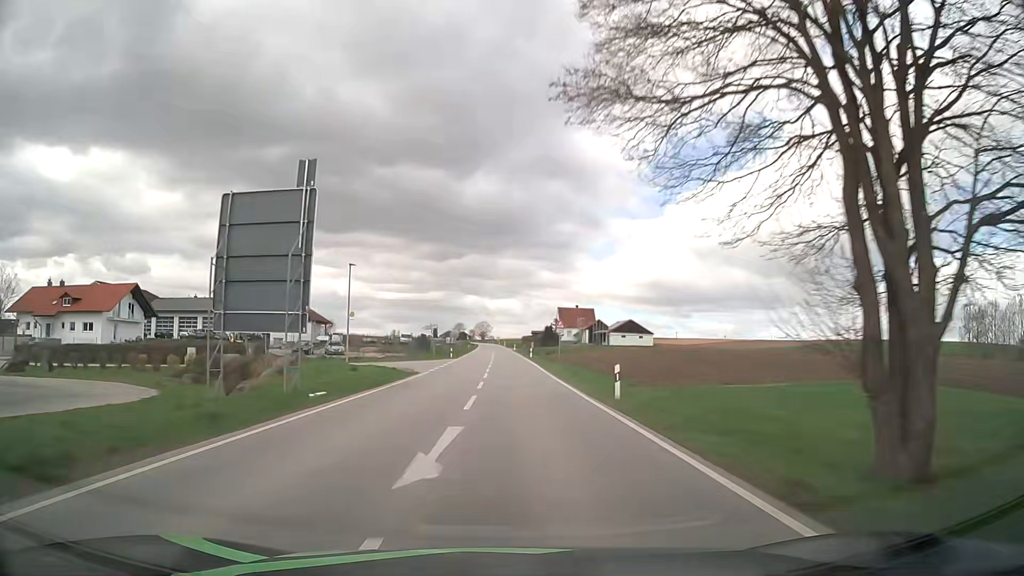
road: secondary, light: Day
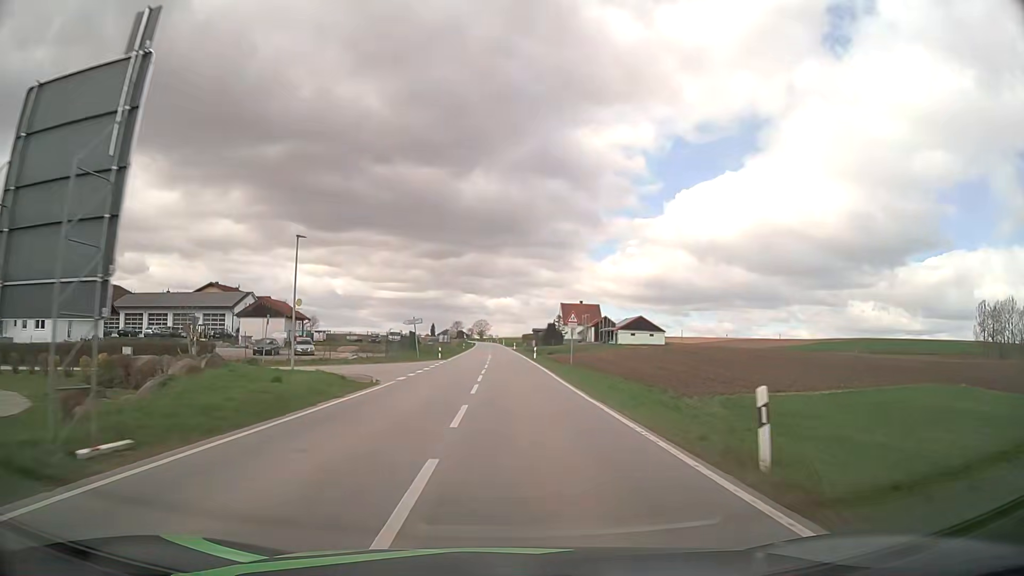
(0.0, +10.6) m; 0°
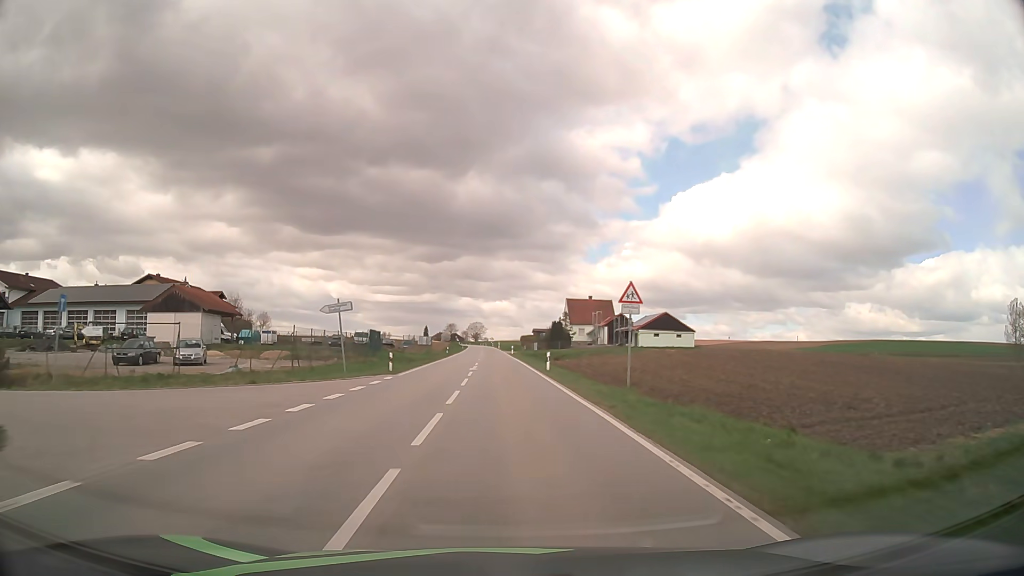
(+0.2, +21.7) m; +1°
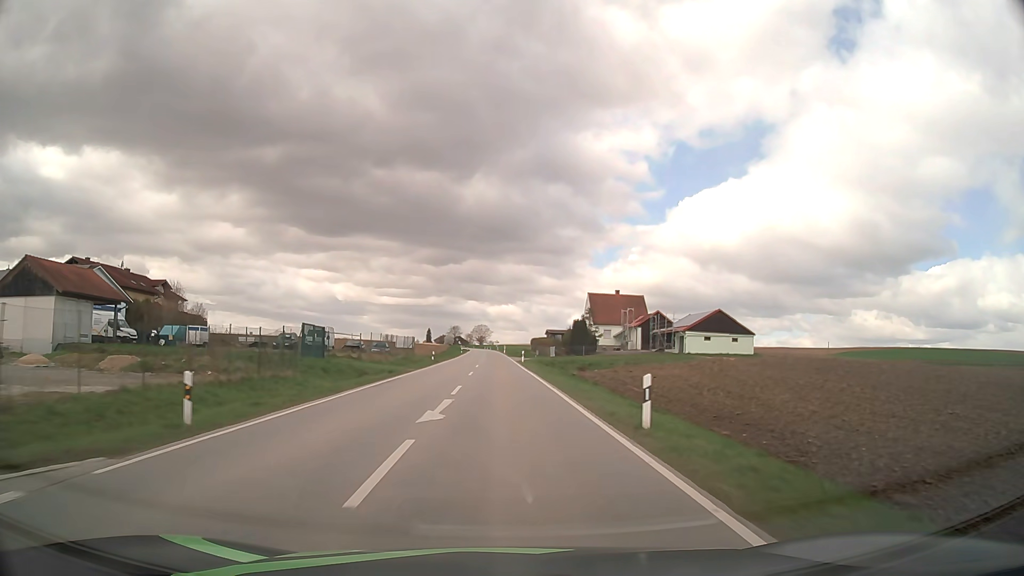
(-0.2, +22.2) m; -1°
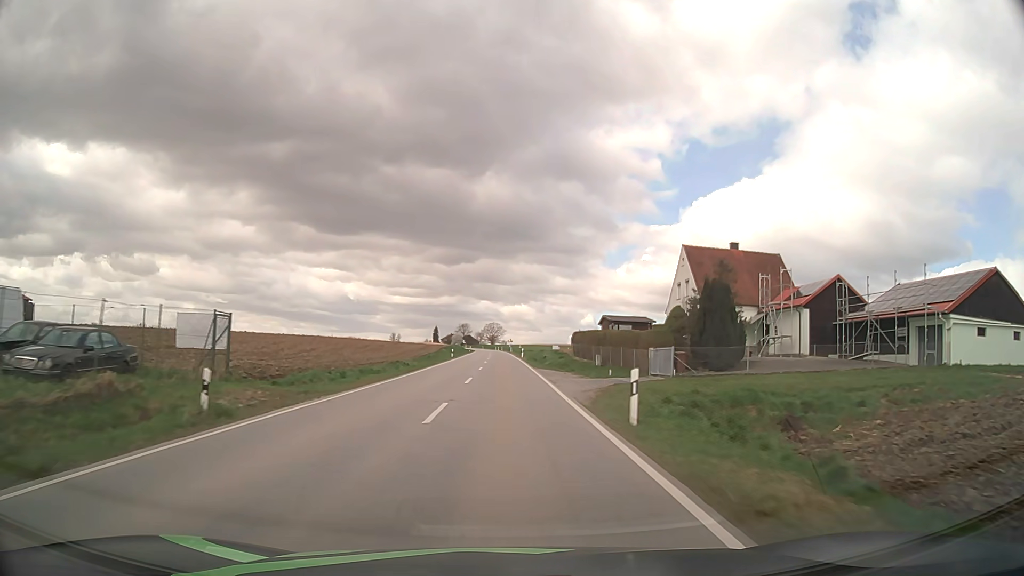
(-0.4, +46.0) m; -1°
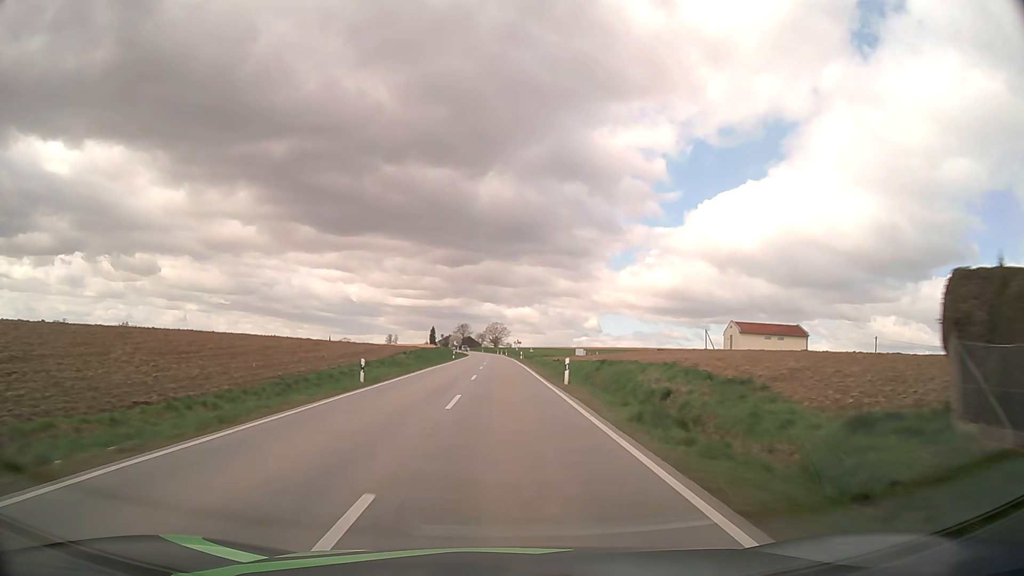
(-0.3, +48.0) m; 0°
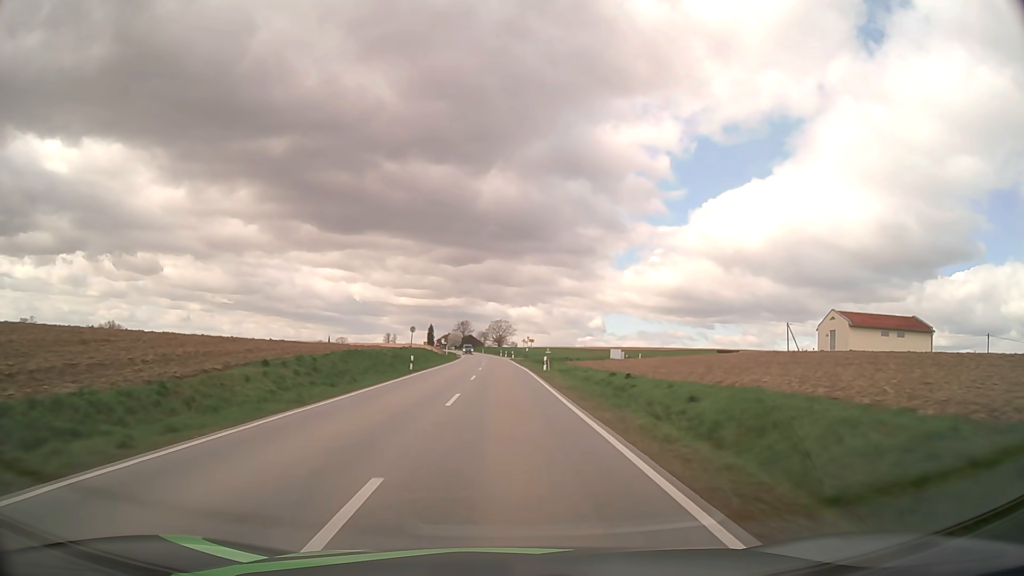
(-0.1, +37.3) m; 0°
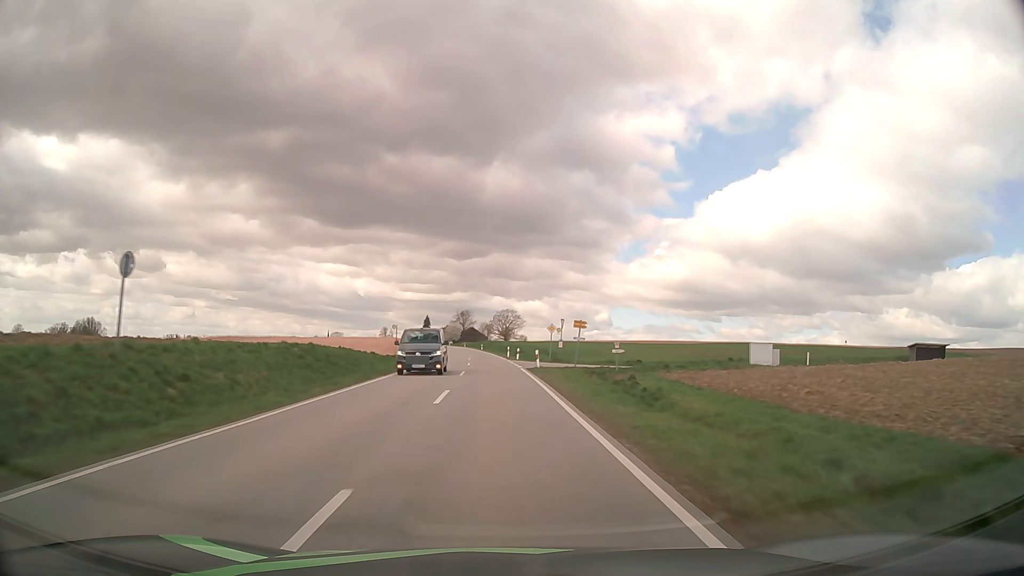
(-0.3, +51.4) m; 0°
(0, +10) (0, +20) (0, +30) (-1, +40) (-1, +50) (-2, +60) (-2, +70) (-3, +80) (-4, +90) (-5, +100) m
